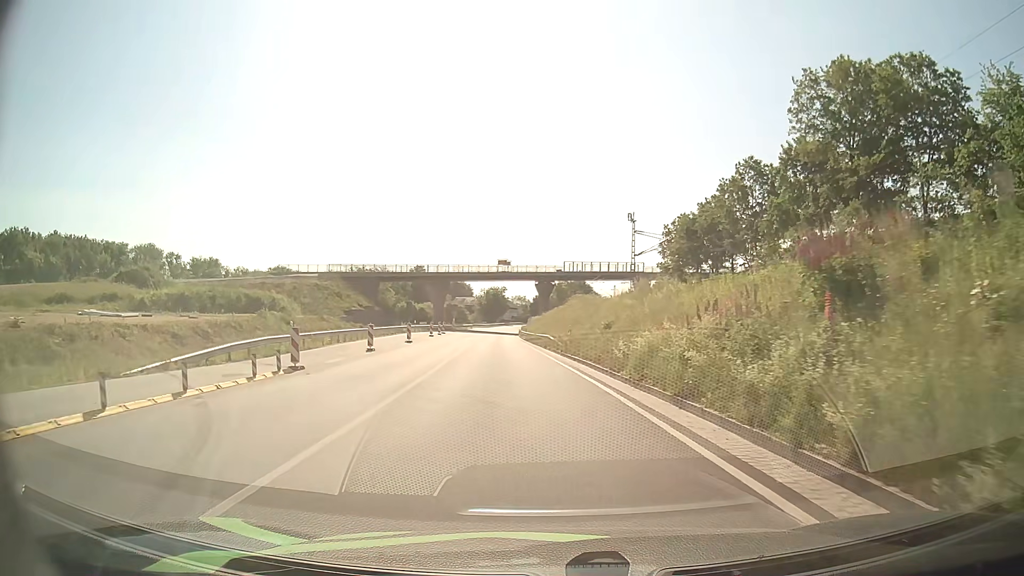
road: primary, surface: asphalt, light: Day
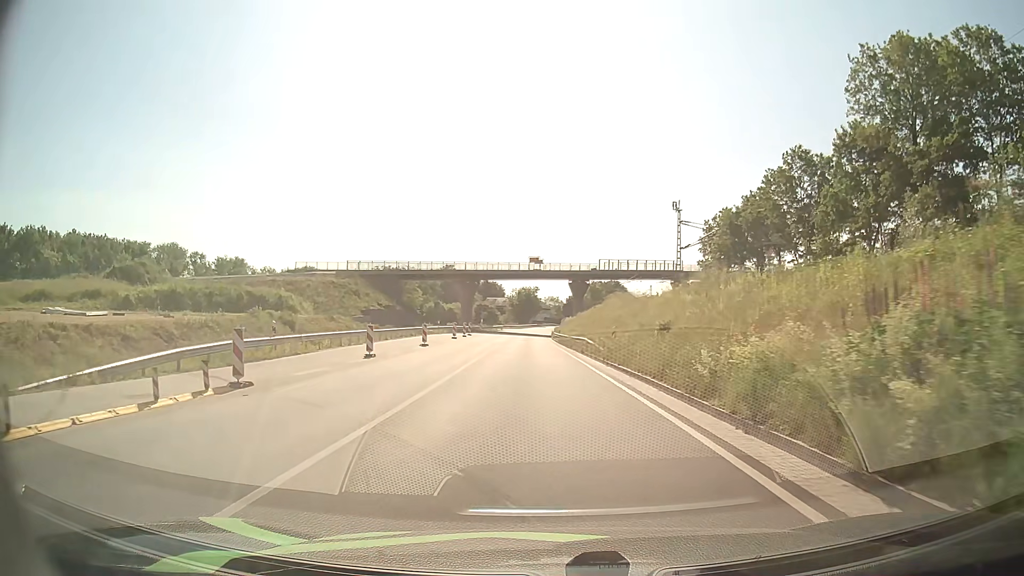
(-0.2, +6.2) m; -3°
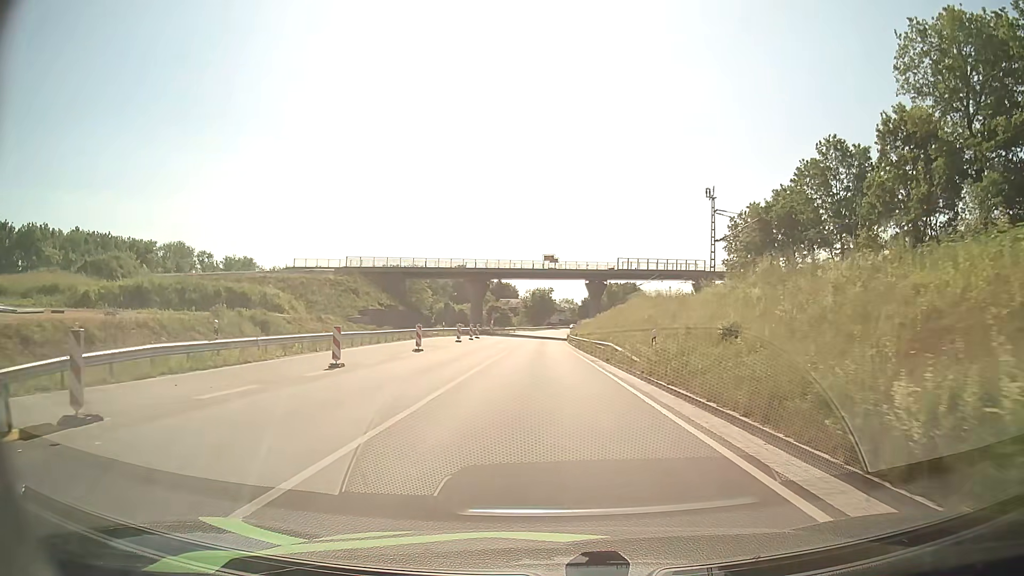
(-0.2, +6.4) m; -2°
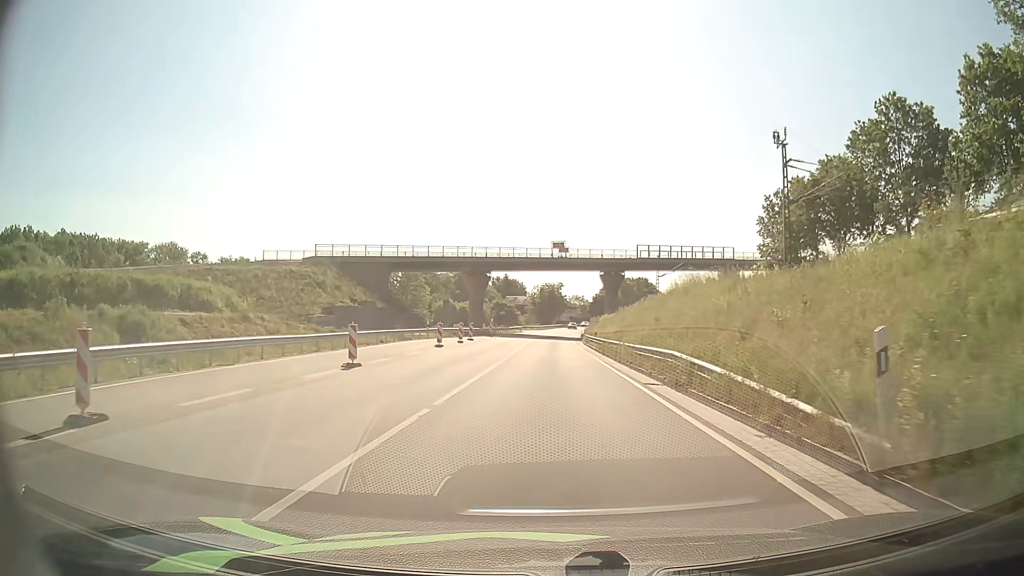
(-0.1, +13.3) m; -1°
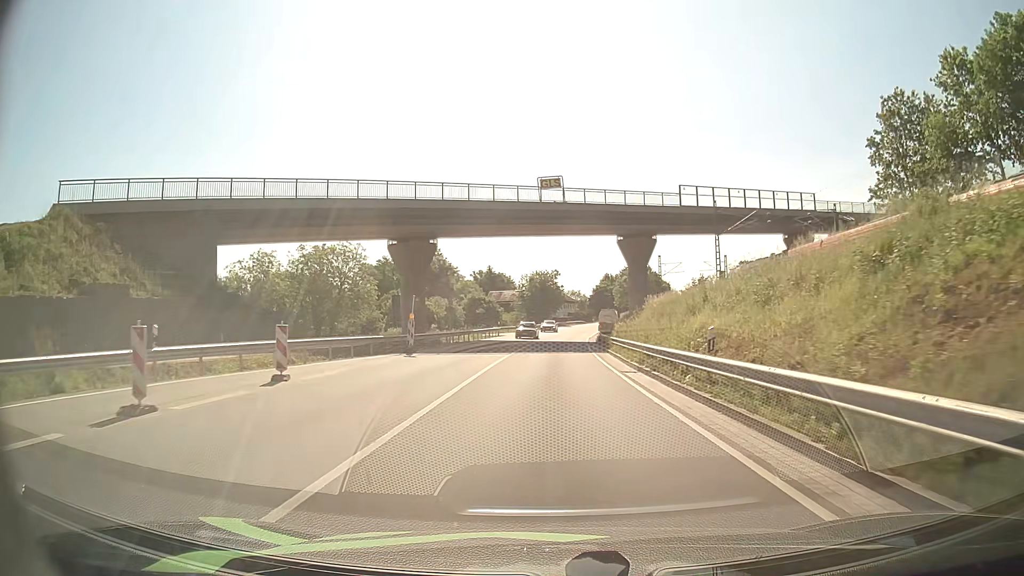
(+0.2, +36.6) m; +1°
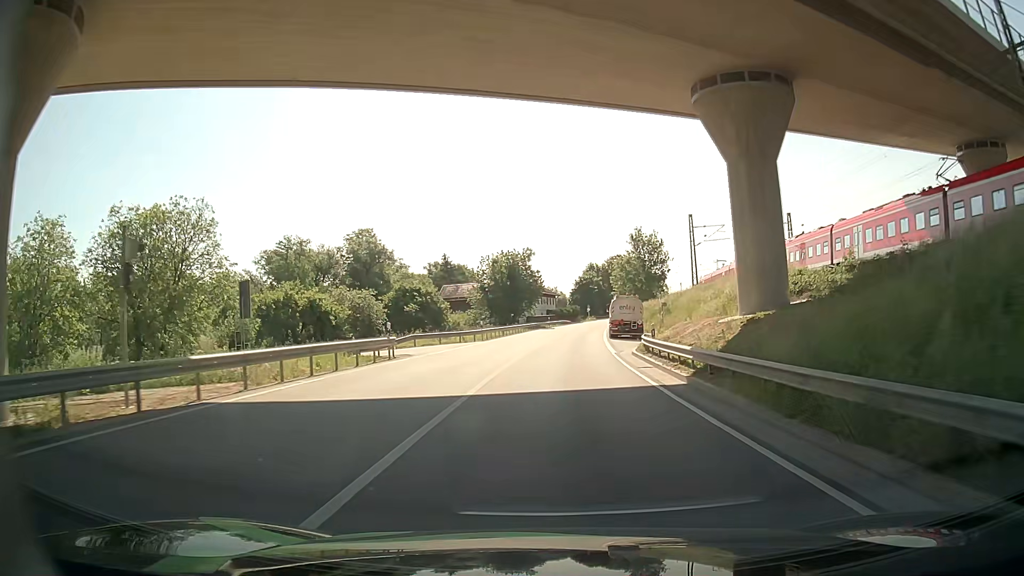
(0.0, +40.8) m; +2°
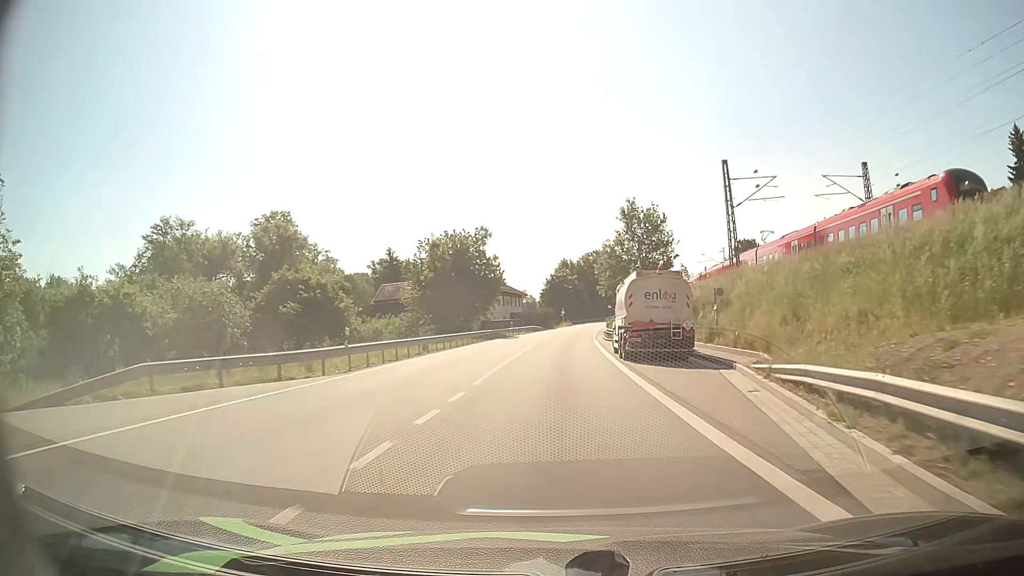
(+0.6, +26.2) m; +1°
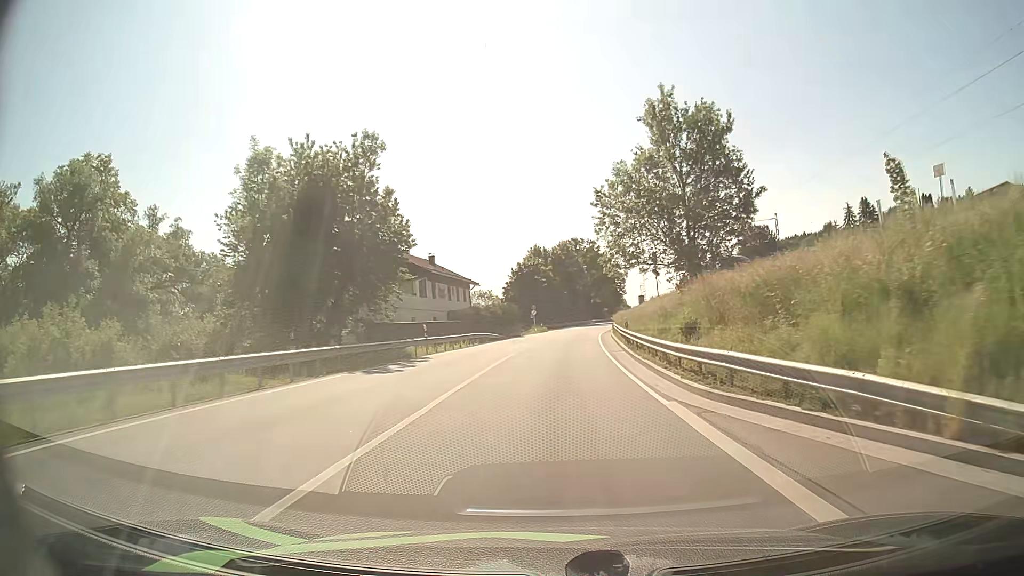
(+1.2, +36.4) m; +3°
(0, +10) (0, +20) (0, +30) (+1, +40) (+2, +50) (+3, +60) (+4, +70) (+5, +80) (+7, +90) (+8, +100) m
